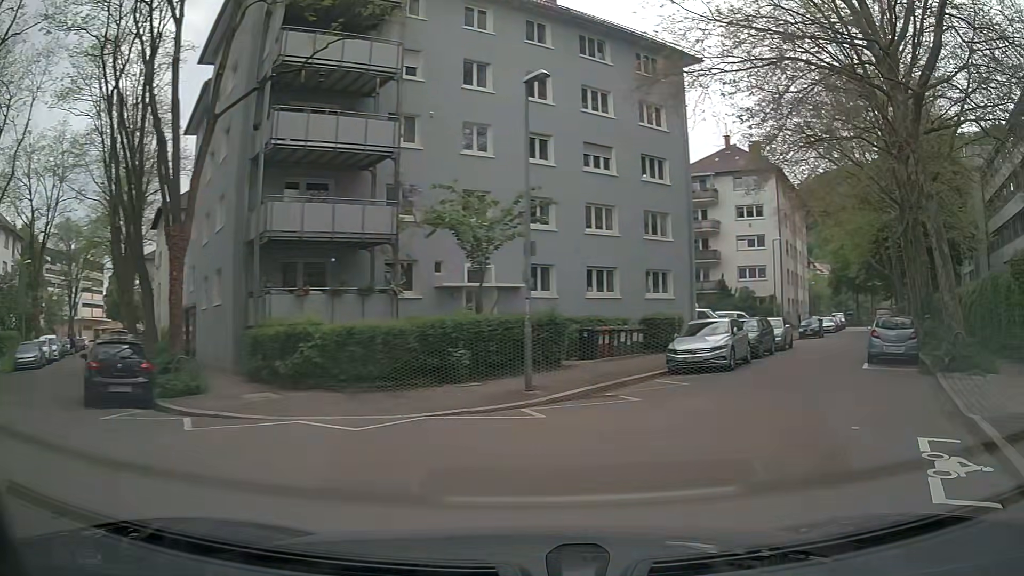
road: residential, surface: asphalt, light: Day
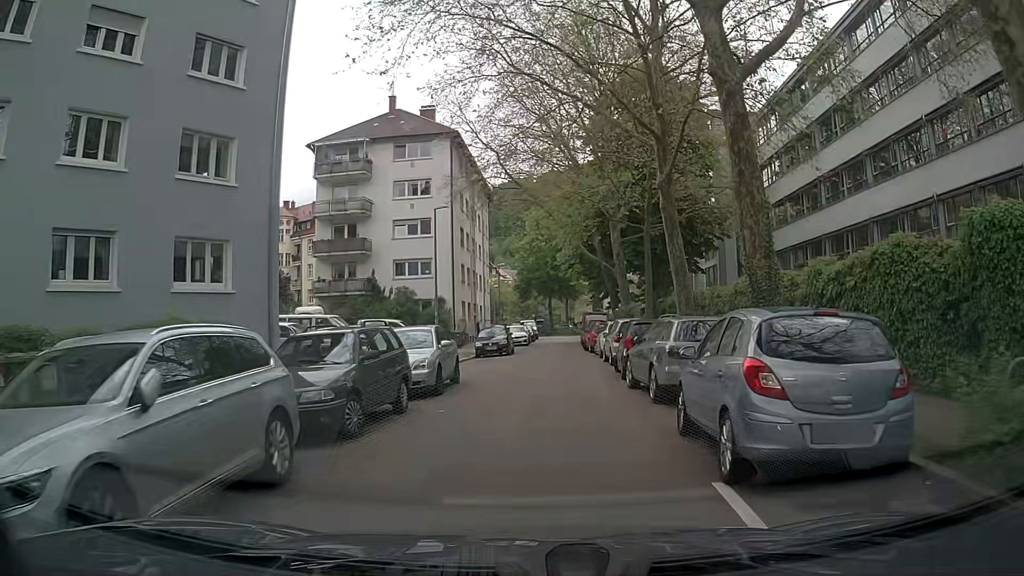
(+5.6, +14.4) m; +27°
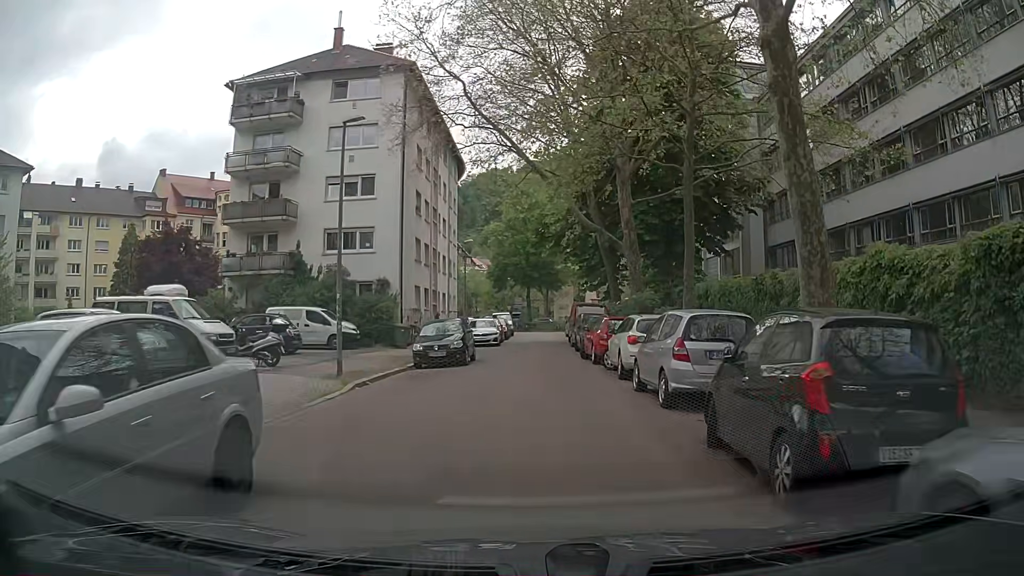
(+0.2, +11.7) m; +1°
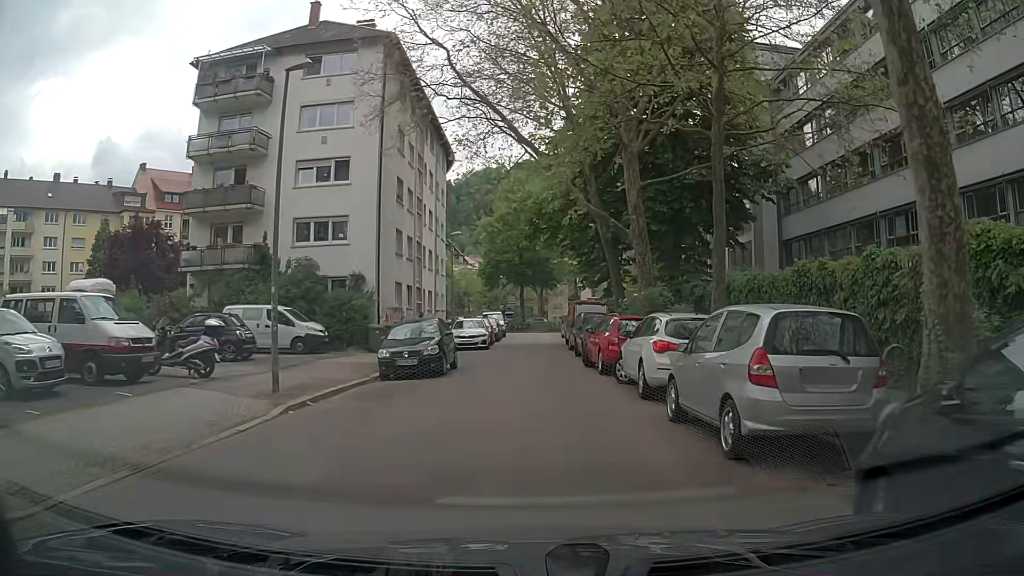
(+0.1, +3.8) m; +3°
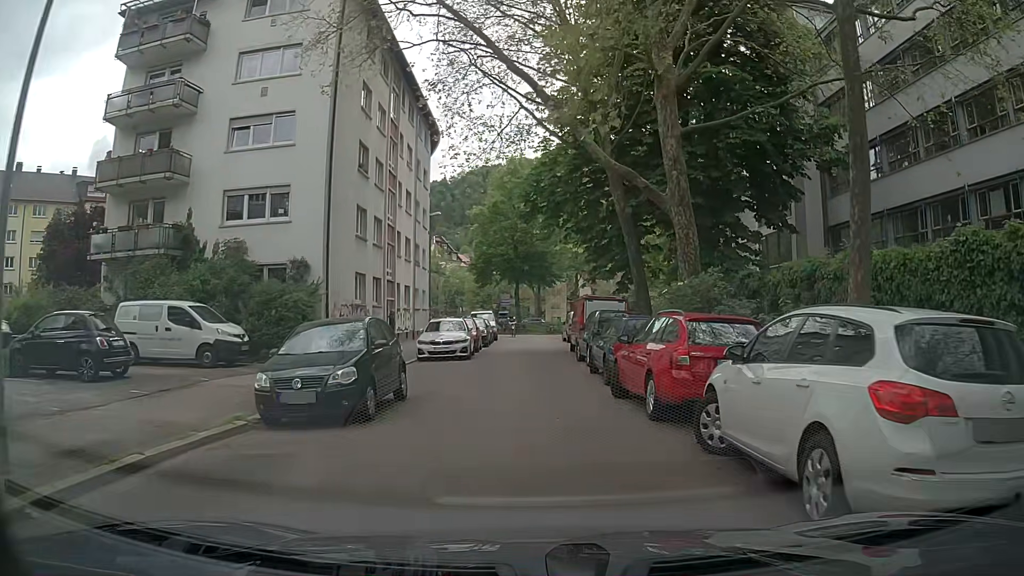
(0.0, +7.4) m; 0°
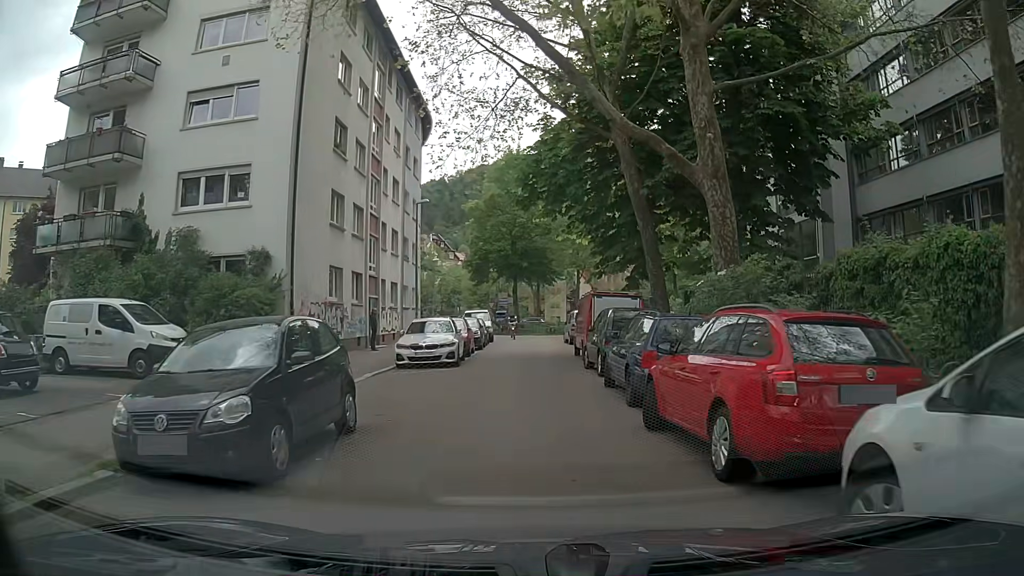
(0.0, +3.4) m; -1°
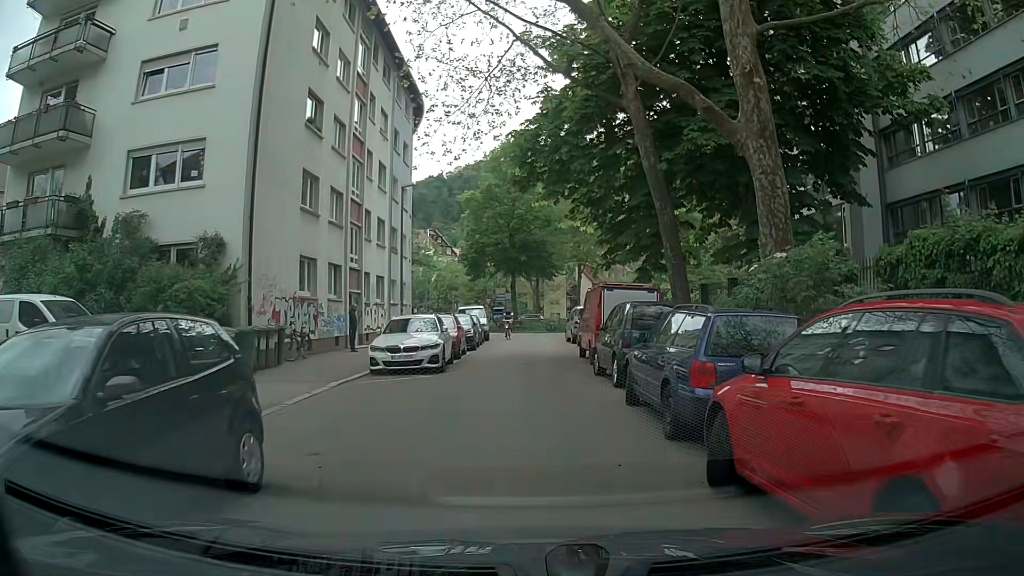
(0.0, +3.0) m; +1°
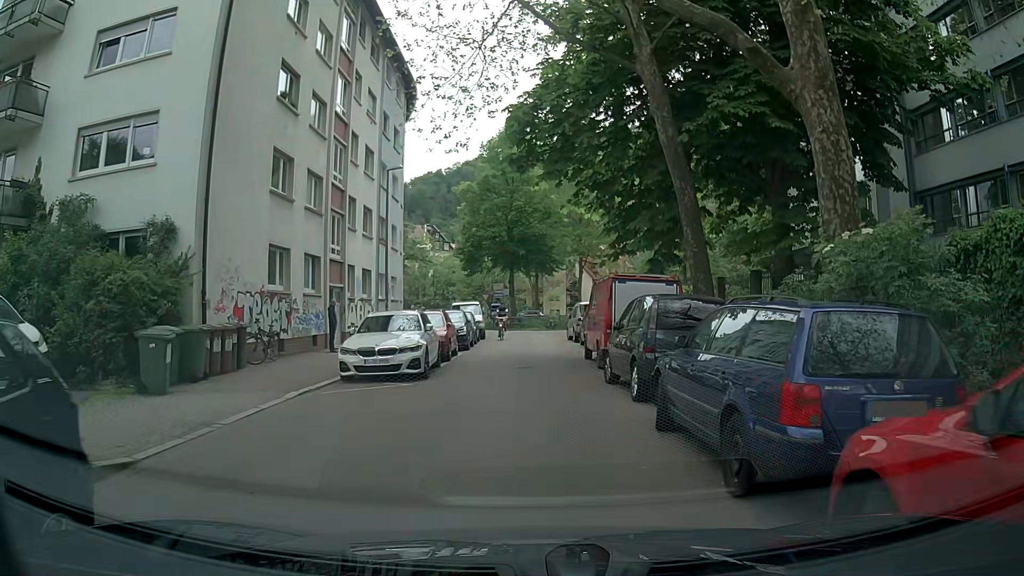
(-0.1, +2.4) m; +1°
